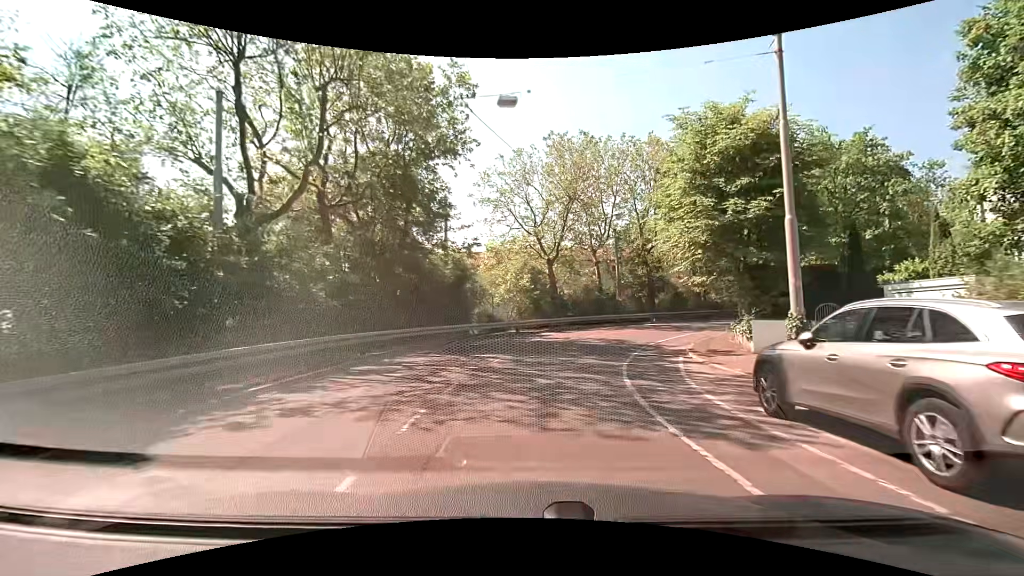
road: secondary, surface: asphalt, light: Day
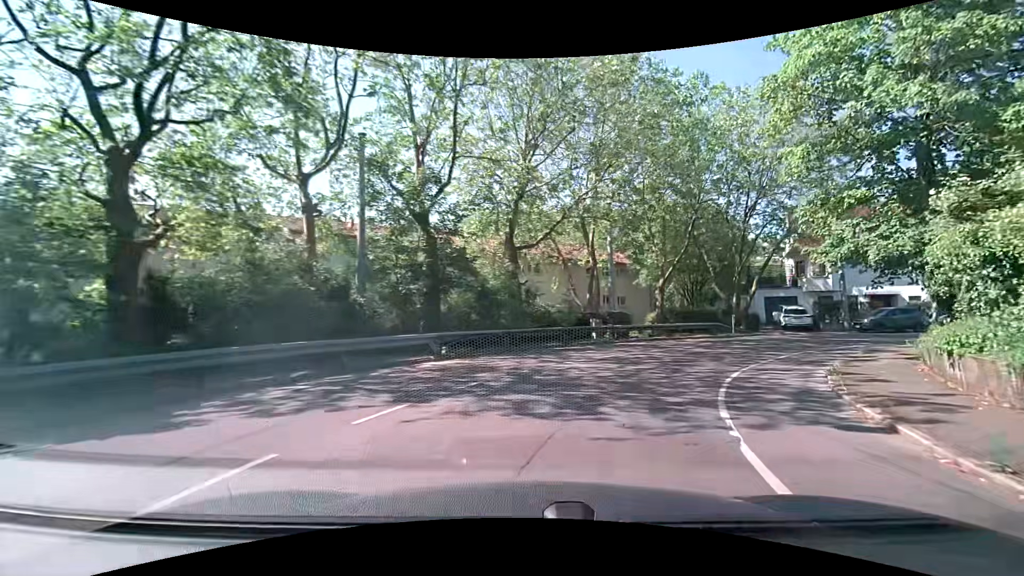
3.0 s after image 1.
(+4.9, +26.7) m; +27°
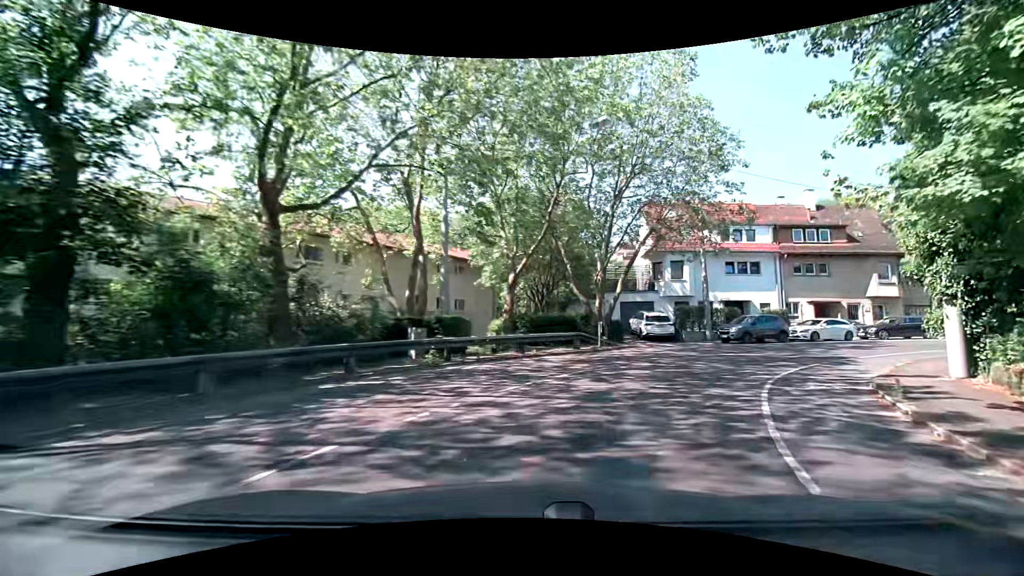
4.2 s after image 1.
(+1.5, +9.8) m; +19°
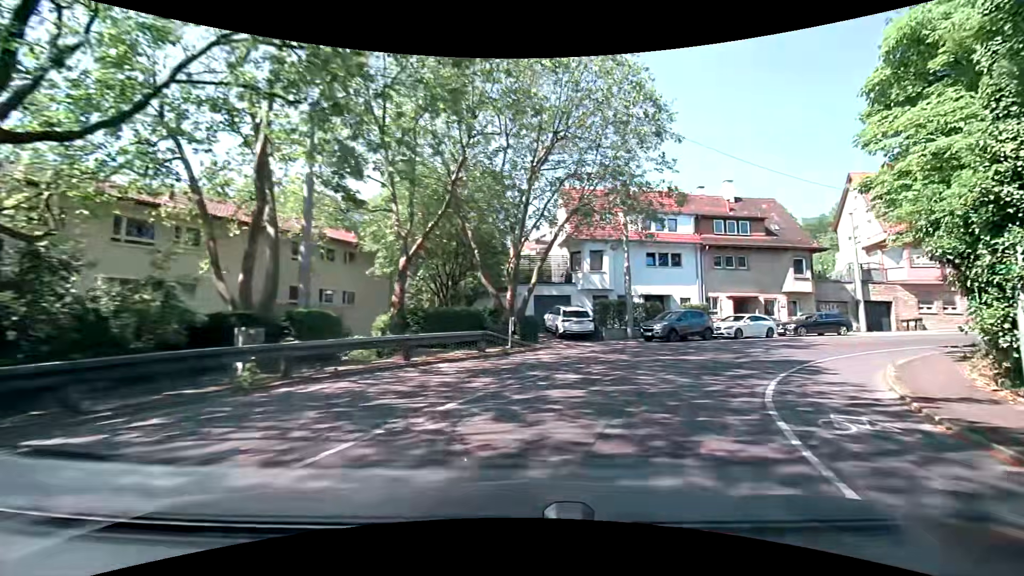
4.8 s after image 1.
(+0.3, +4.8) m; +10°
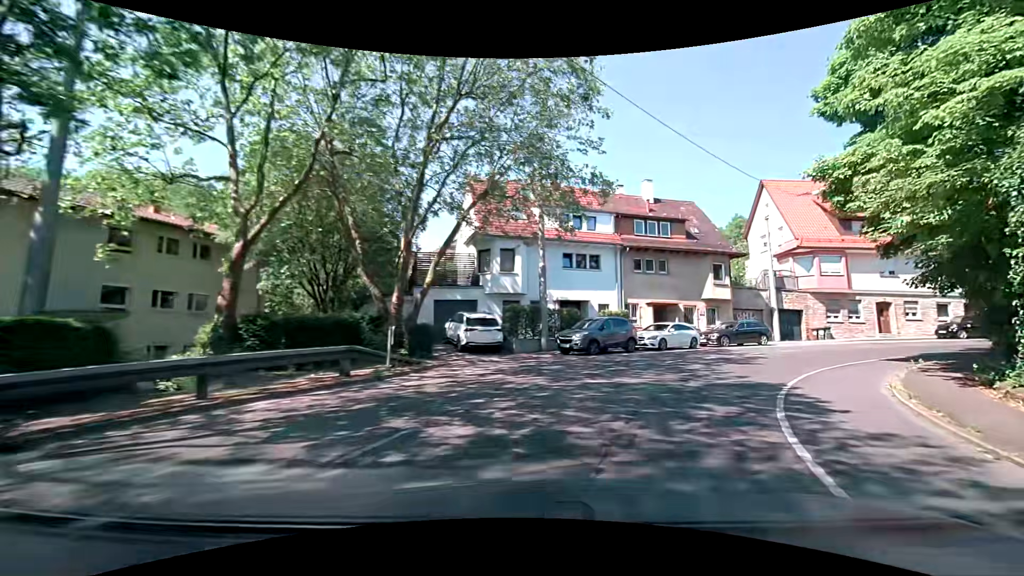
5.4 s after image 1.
(+0.4, +4.8) m; +9°
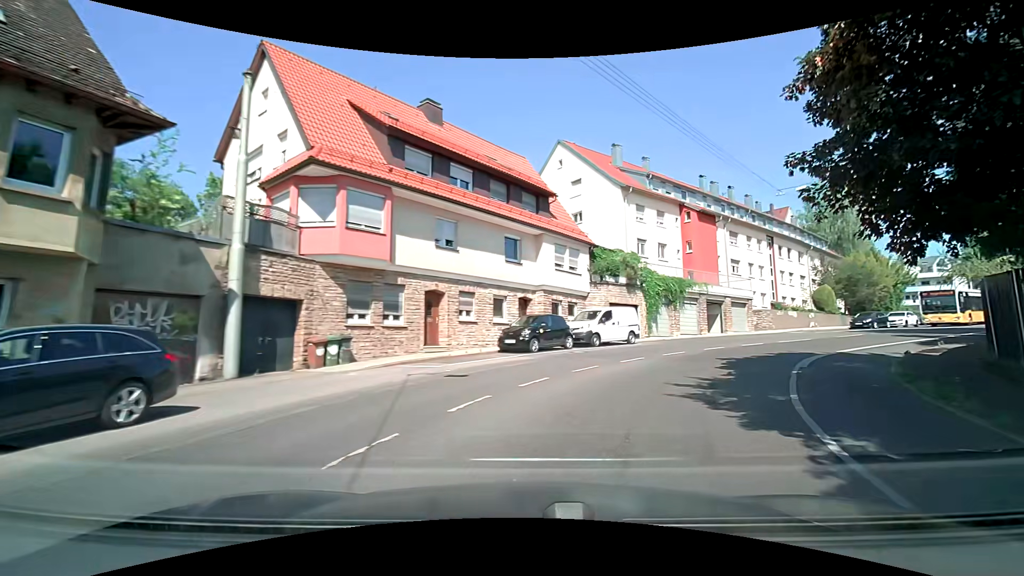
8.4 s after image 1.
(+10.1, +21.2) m; +50°
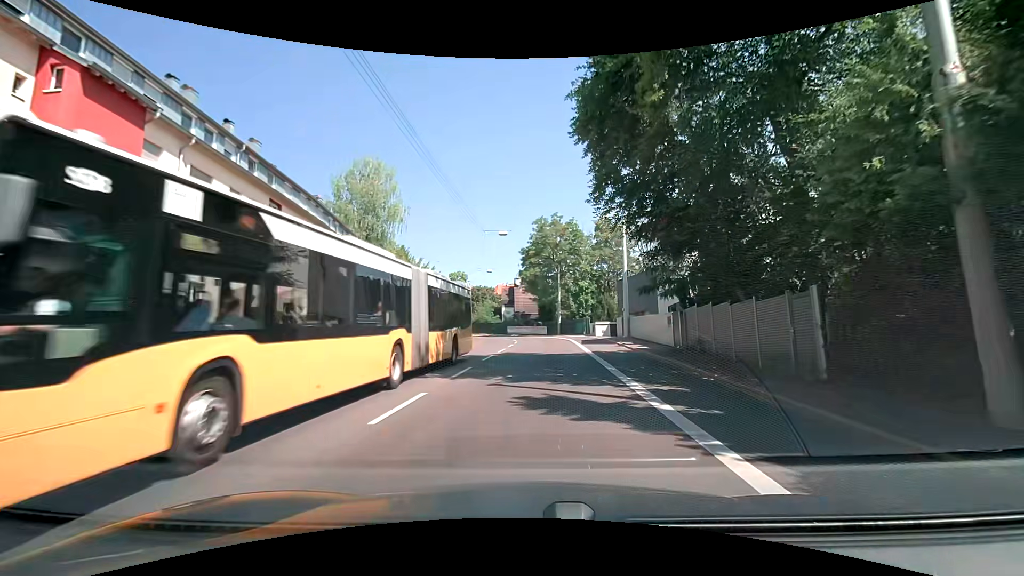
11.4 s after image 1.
(+11.3, +21.4) m; +52°
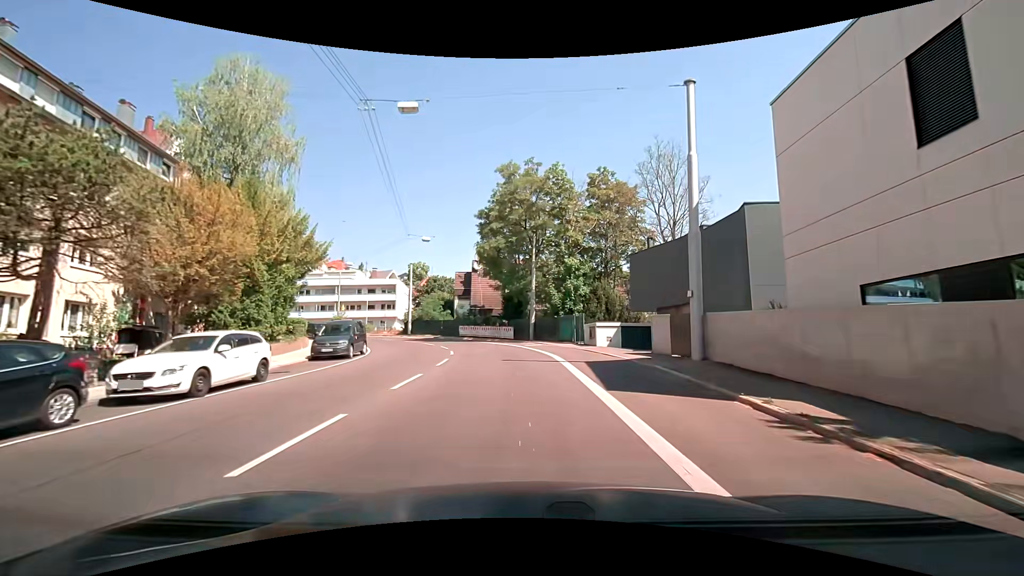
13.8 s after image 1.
(+1.0, +20.4) m; +3°
(0, +10) (-1, +20) (-2, +30) (-5, +39) (-10, +48) (-16, +56) (-24, +62) (-32, +67) (-42, +70) (-52, +71) m
